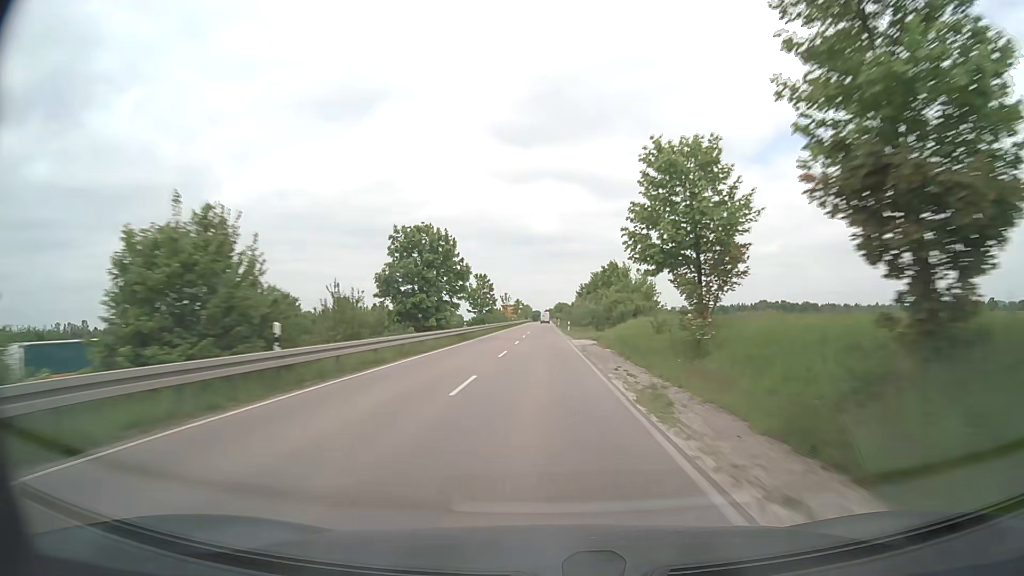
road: secondary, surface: asphalt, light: Day
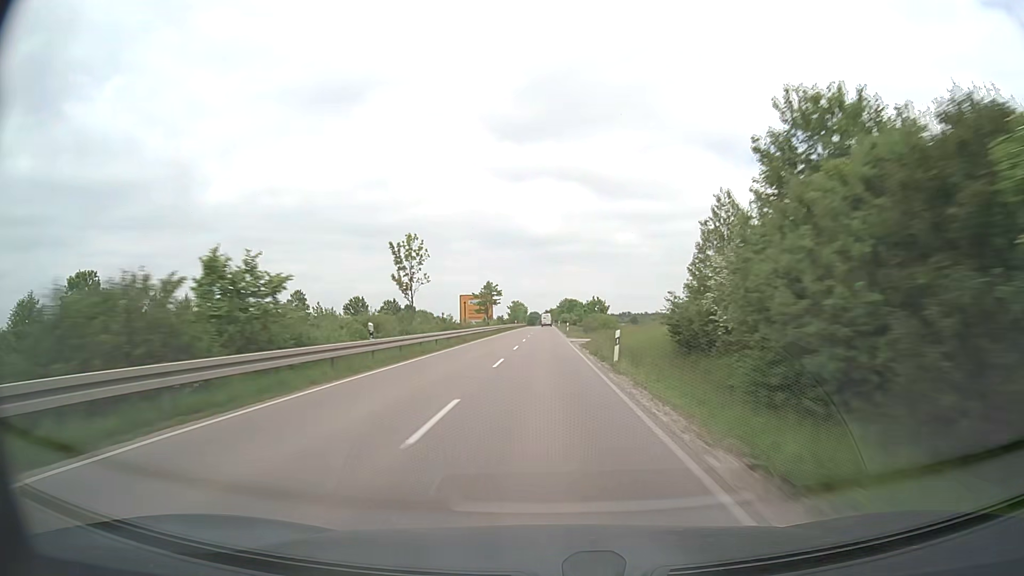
(-0.2, +89.0) m; 0°
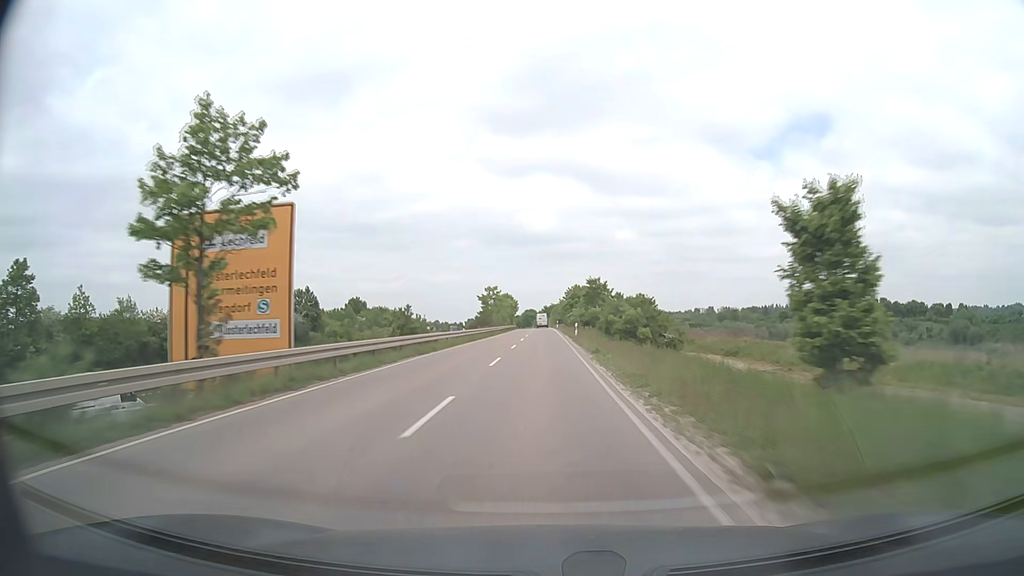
(+0.2, +71.7) m; 0°
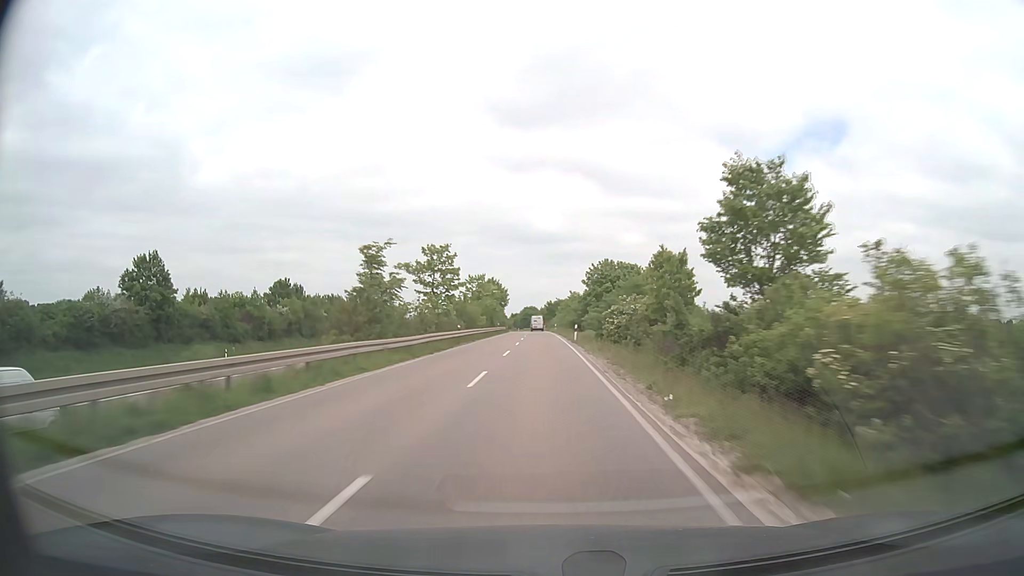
(-0.2, +54.3) m; 0°
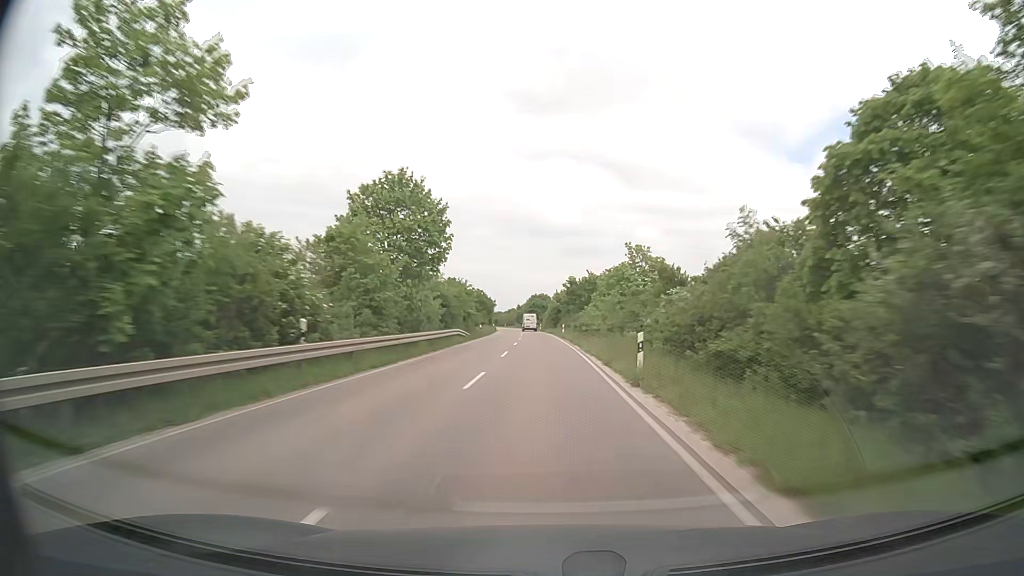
(-0.4, +73.1) m; -1°
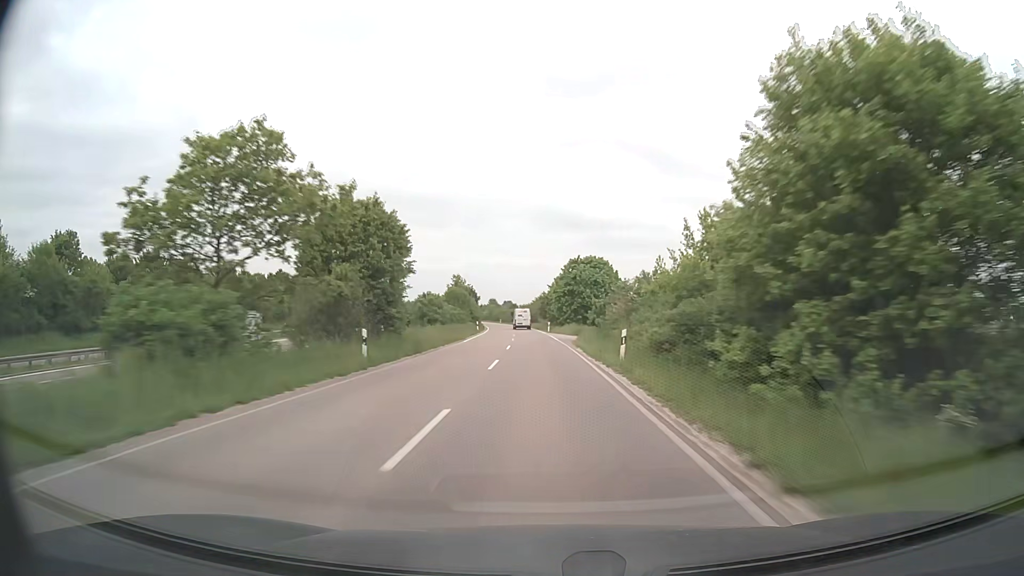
(-2.3, +90.8) m; -3°
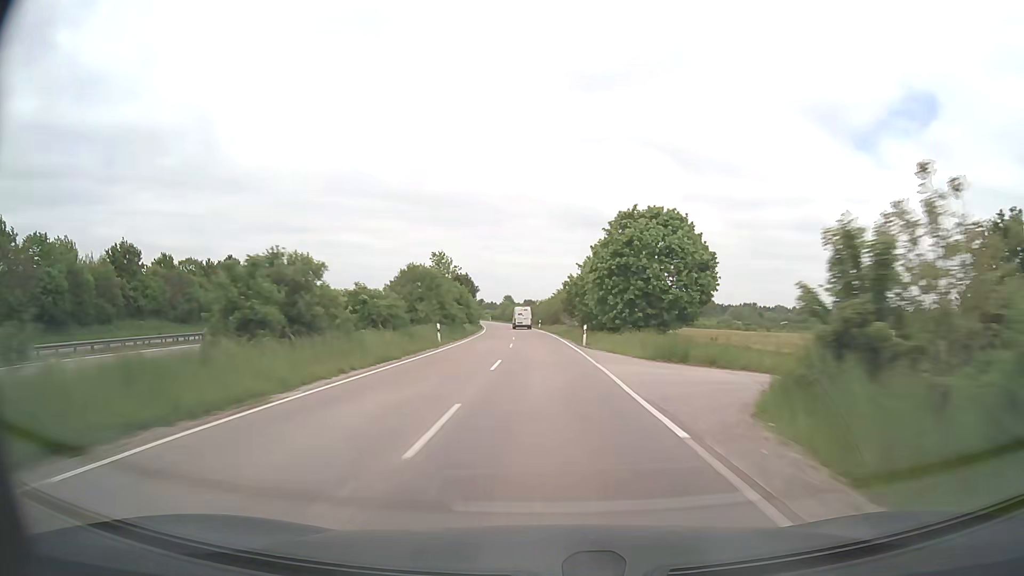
(-0.6, +35.8) m; -2°
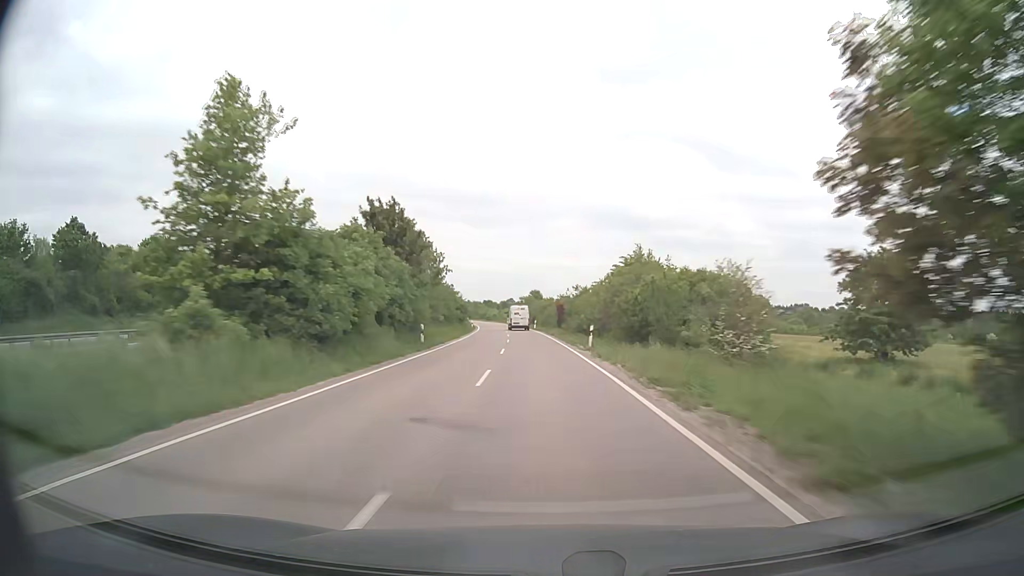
(-1.3, +53.4) m; -3°
(0, +10) (0, +20) (0, +30) (-1, +40) (-1, +50) (-2, +60) (-3, +70) (-3, +80) (-4, +90) (-6, +100) m
